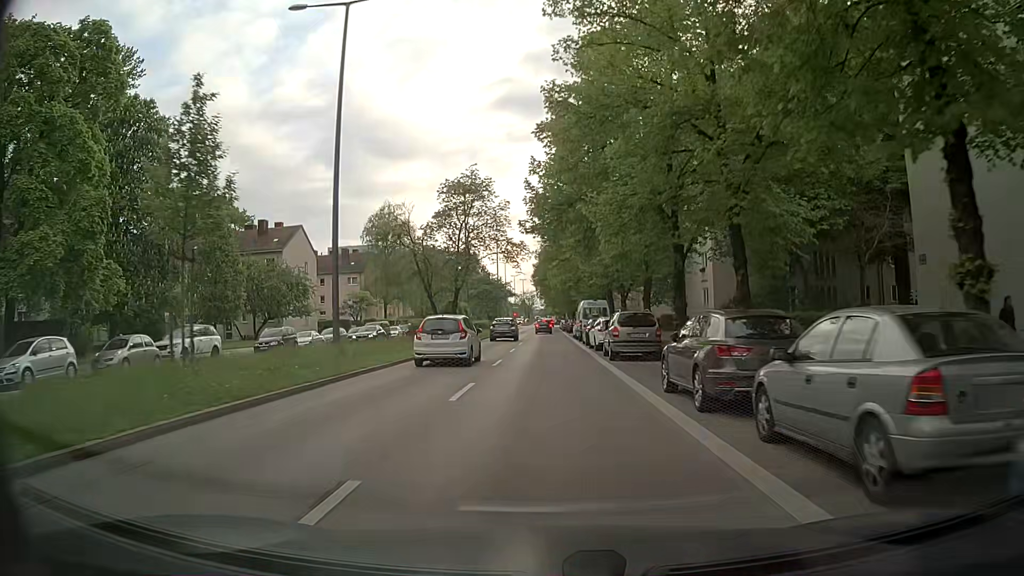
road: secondary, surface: asphalt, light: Day
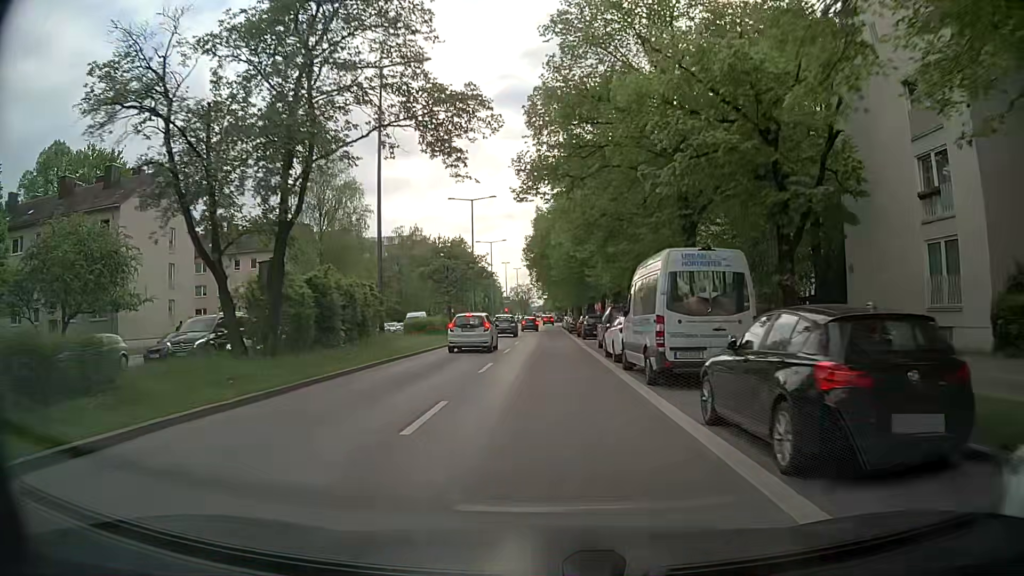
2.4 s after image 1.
(-0.3, +30.3) m; 0°
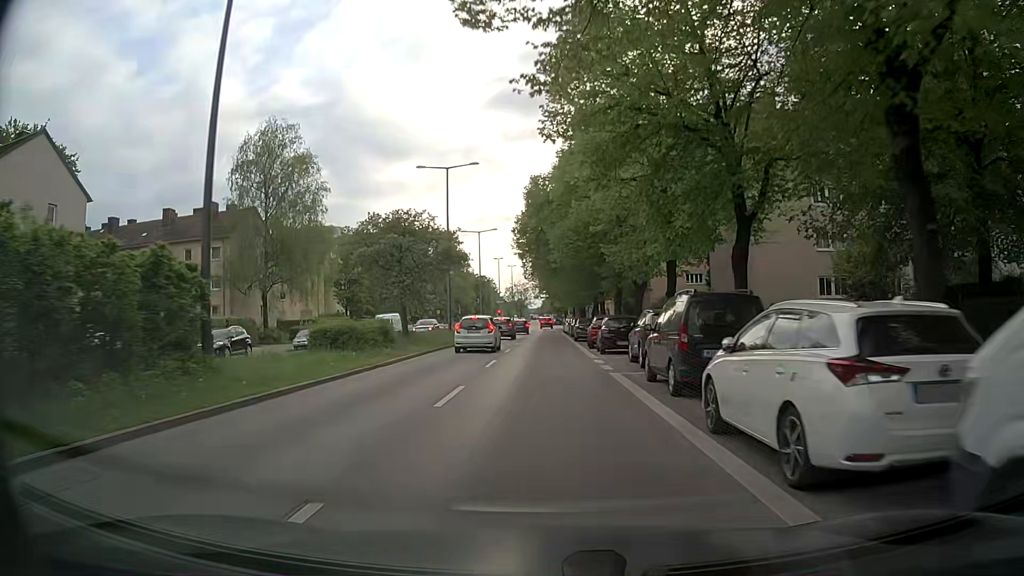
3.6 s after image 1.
(0.0, +14.8) m; -1°
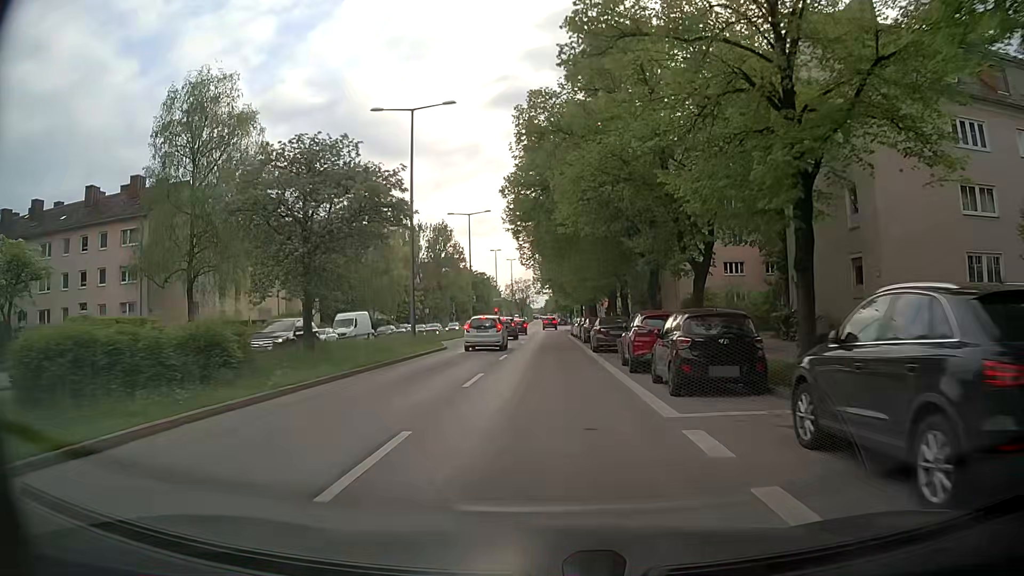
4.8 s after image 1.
(+0.1, +14.3) m; +1°
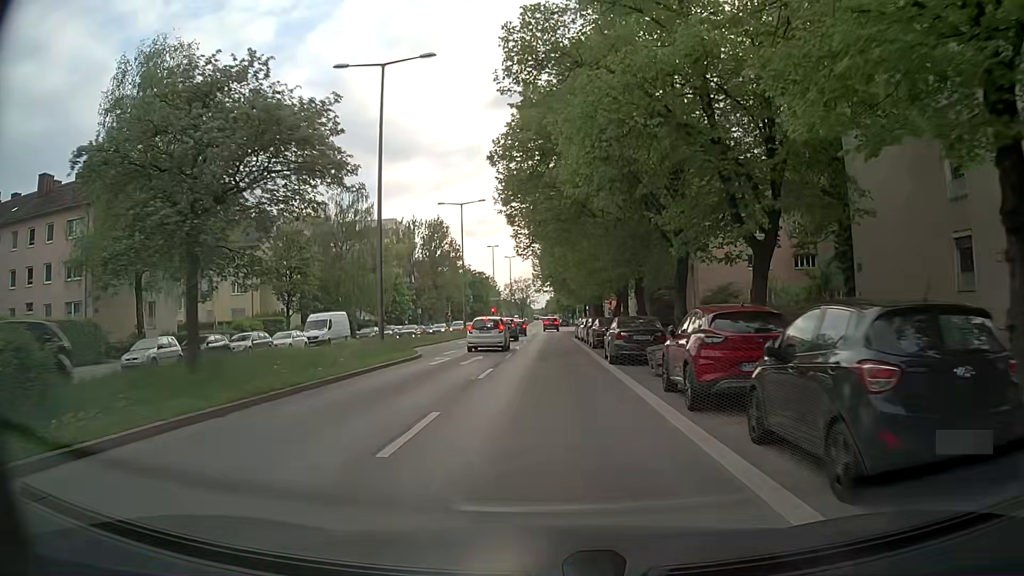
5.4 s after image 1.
(0.0, +6.9) m; 0°
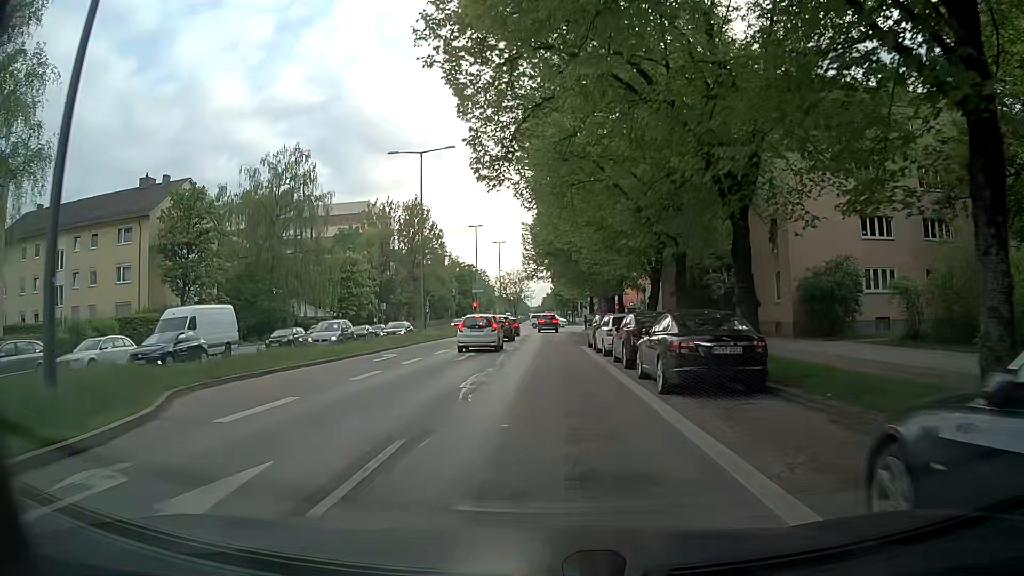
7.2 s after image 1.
(-0.1, +19.7) m; +1°
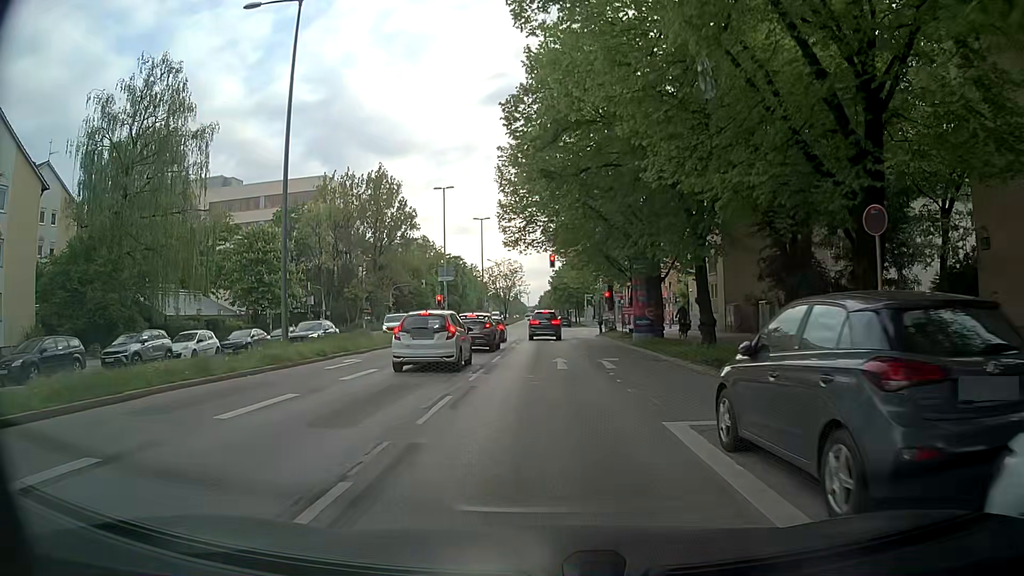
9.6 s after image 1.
(-0.2, +23.8) m; 0°
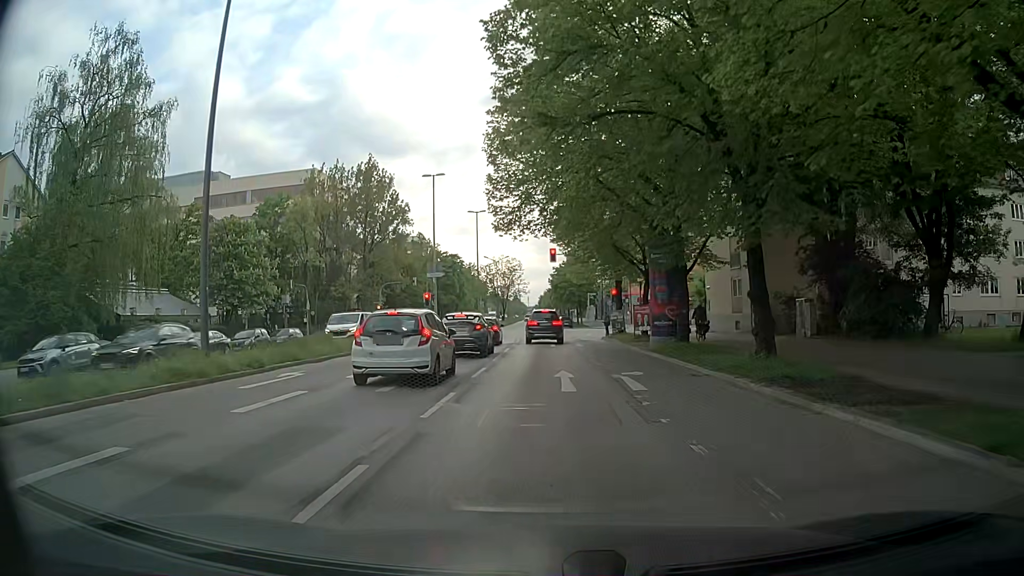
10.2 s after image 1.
(-0.1, +5.4) m; -1°
